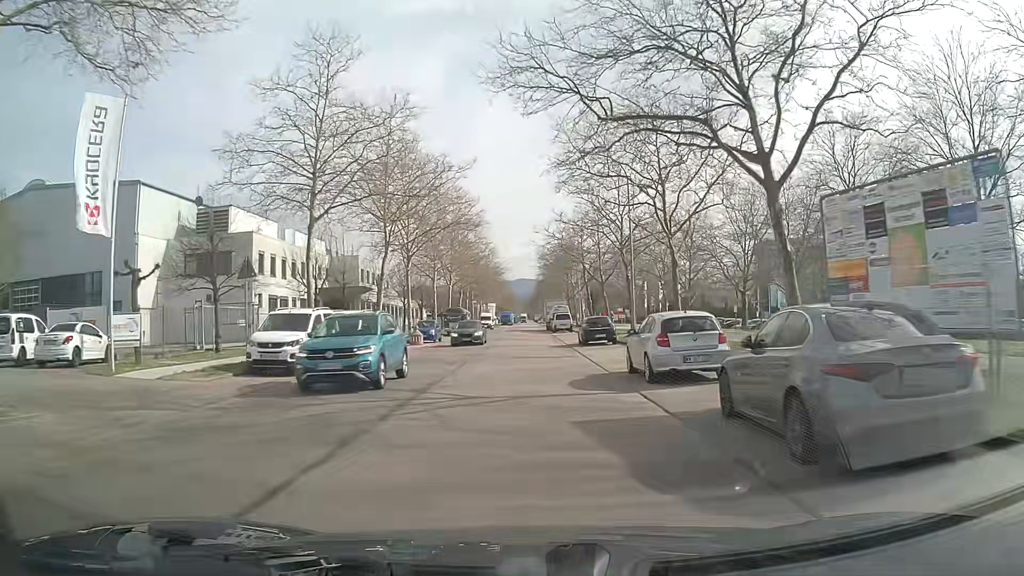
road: tertiary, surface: asphalt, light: Day
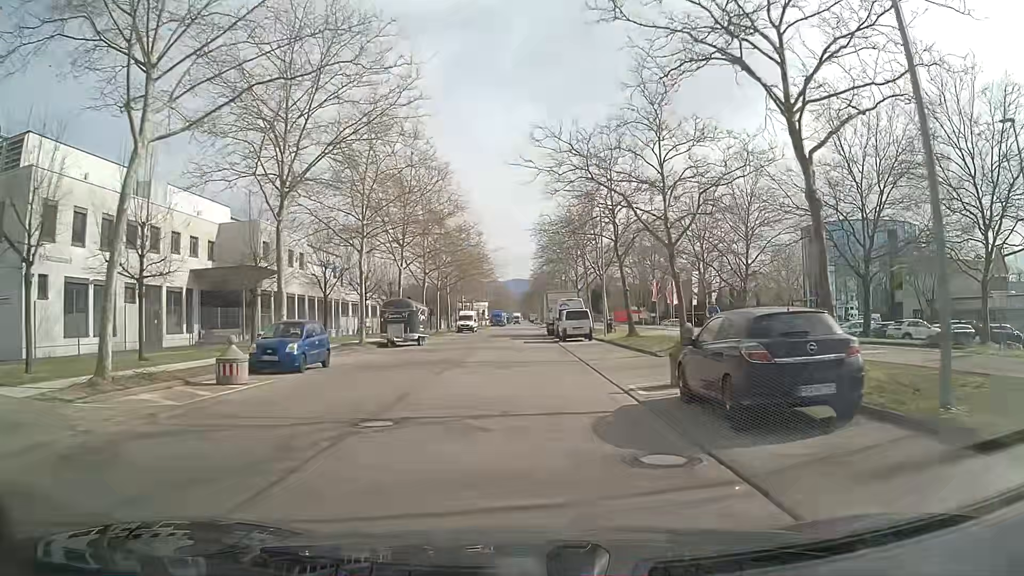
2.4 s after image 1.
(0.0, +25.2) m; 0°
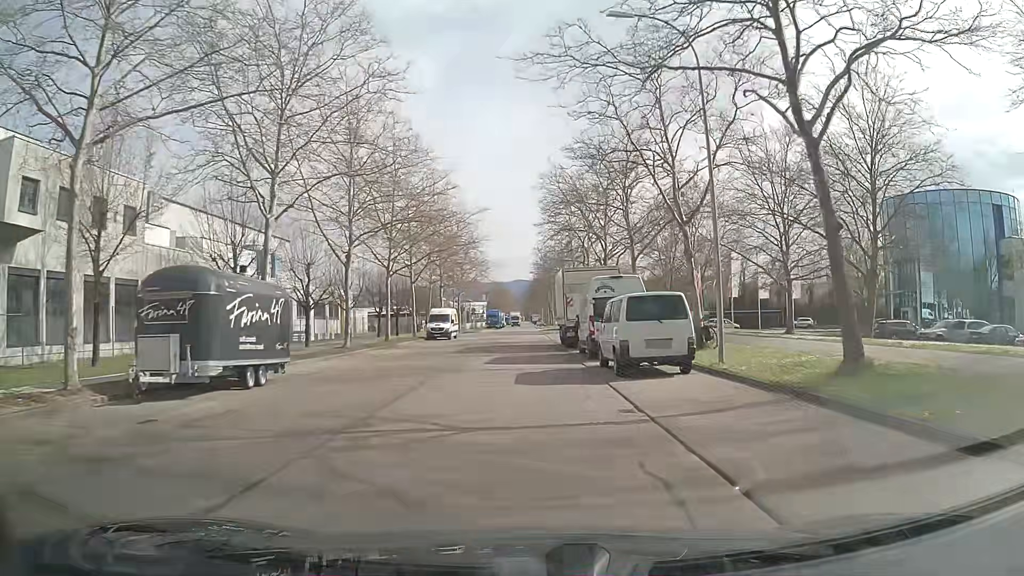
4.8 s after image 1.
(+0.2, +24.7) m; 0°
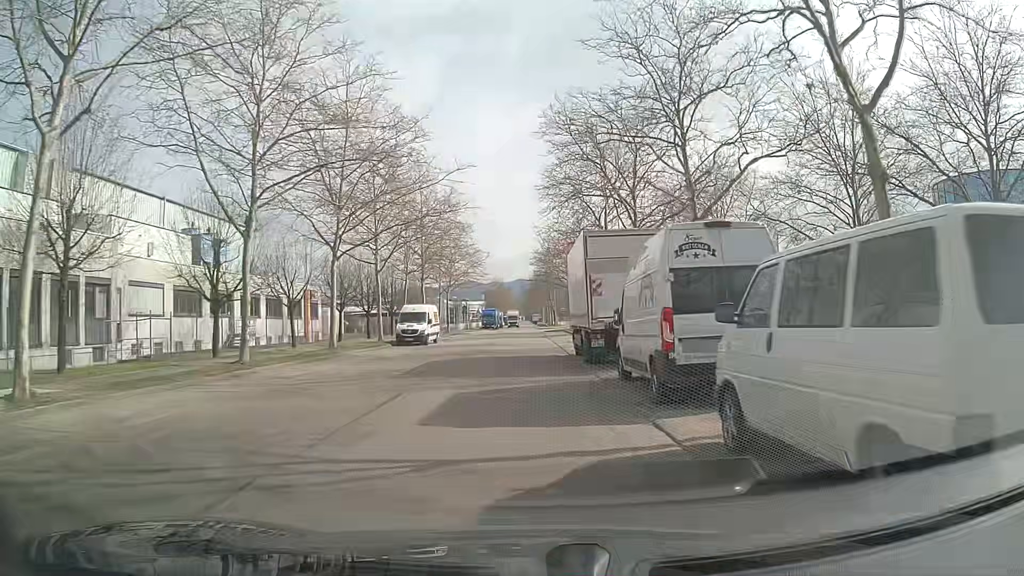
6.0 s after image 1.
(0.0, +12.3) m; -1°
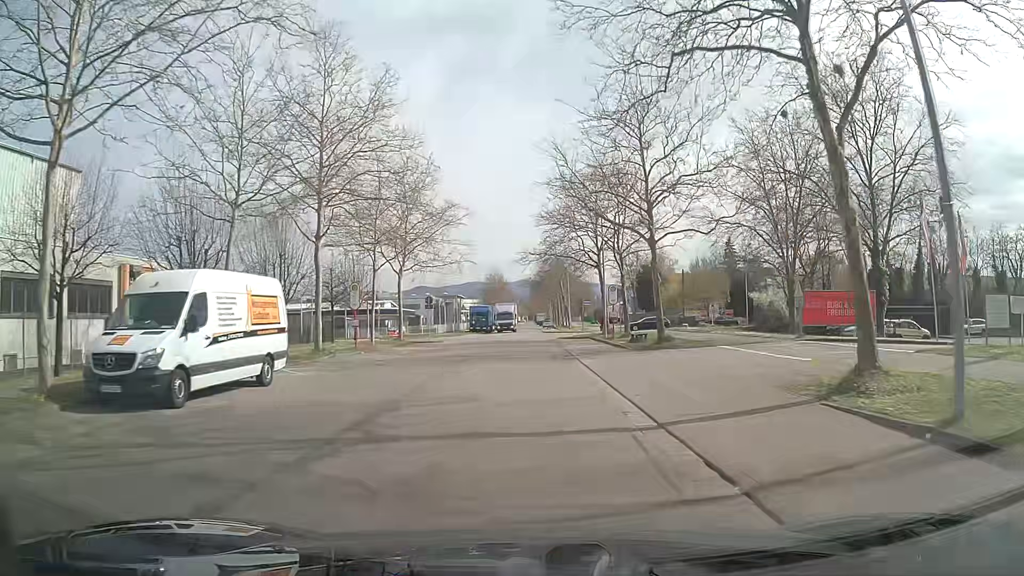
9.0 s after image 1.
(+0.2, +30.9) m; -1°
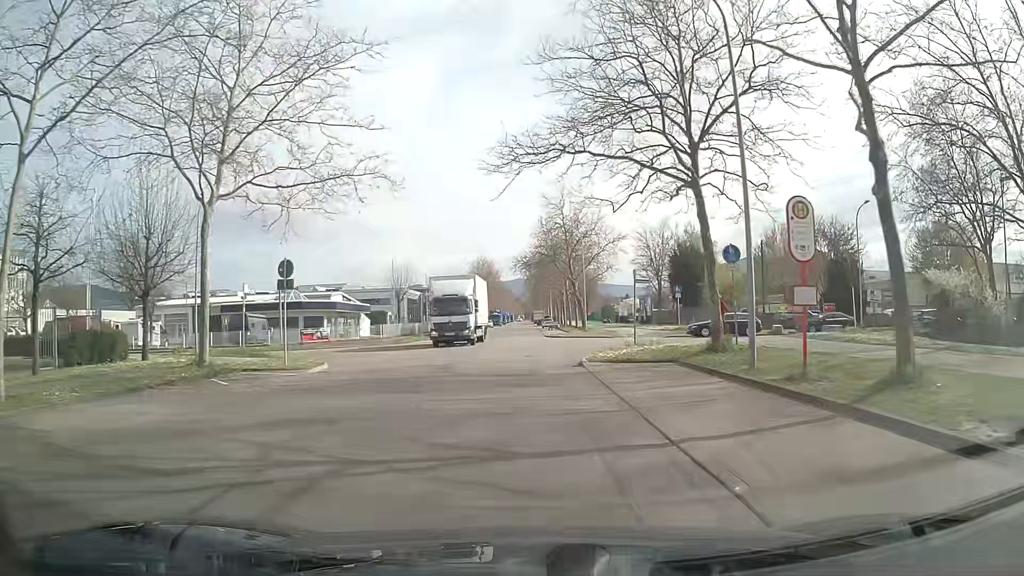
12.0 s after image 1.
(+0.6, +28.8) m; +2°
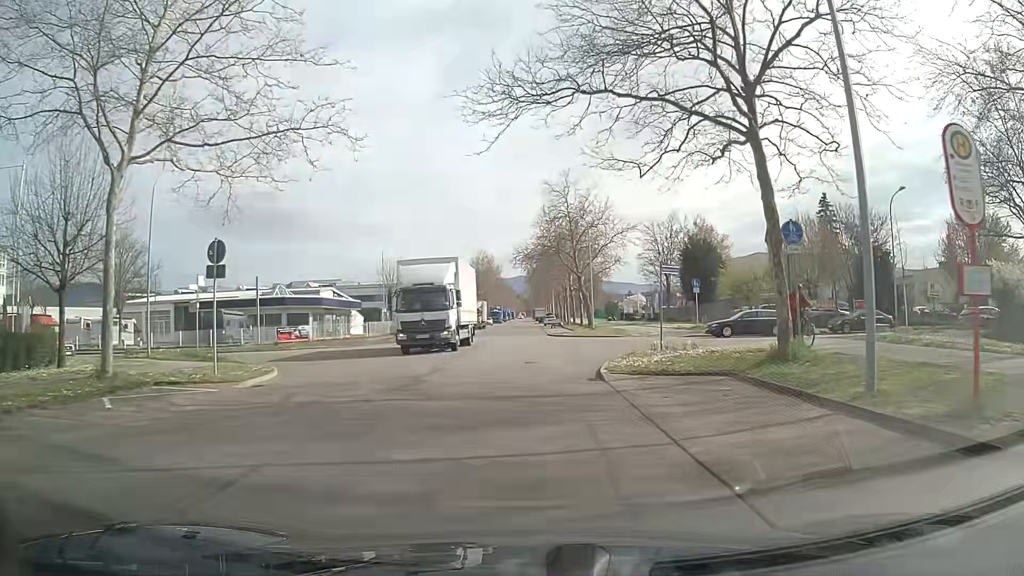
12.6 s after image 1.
(0.0, +5.0) m; 0°
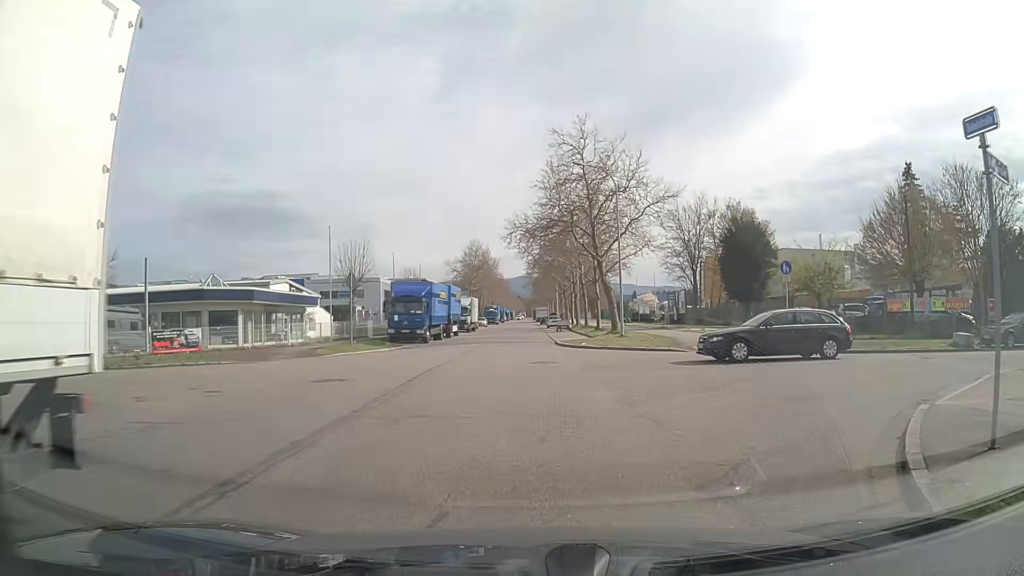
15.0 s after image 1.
(0.0, +15.6) m; -1°
